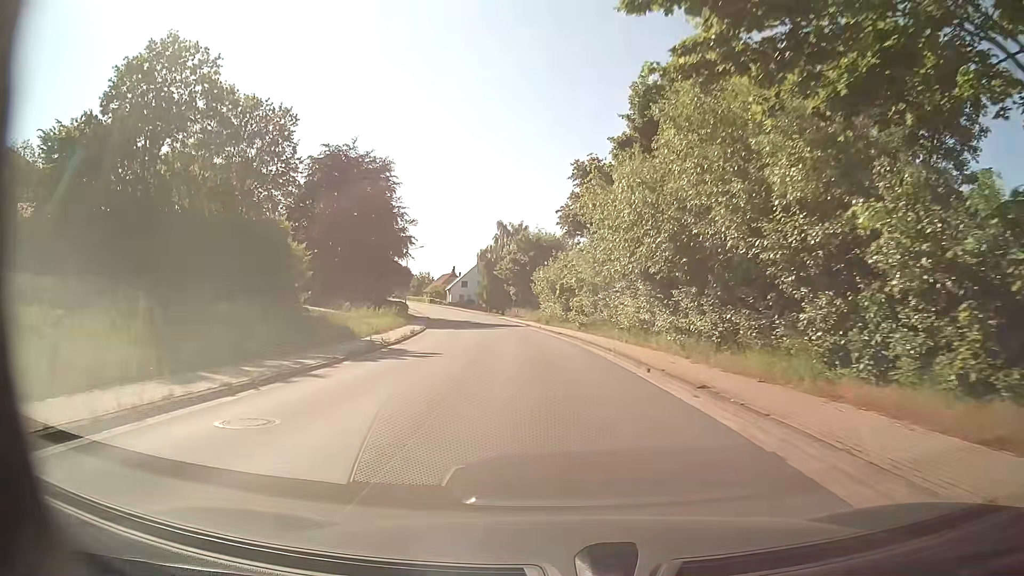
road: tertiary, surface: asphalt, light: Day
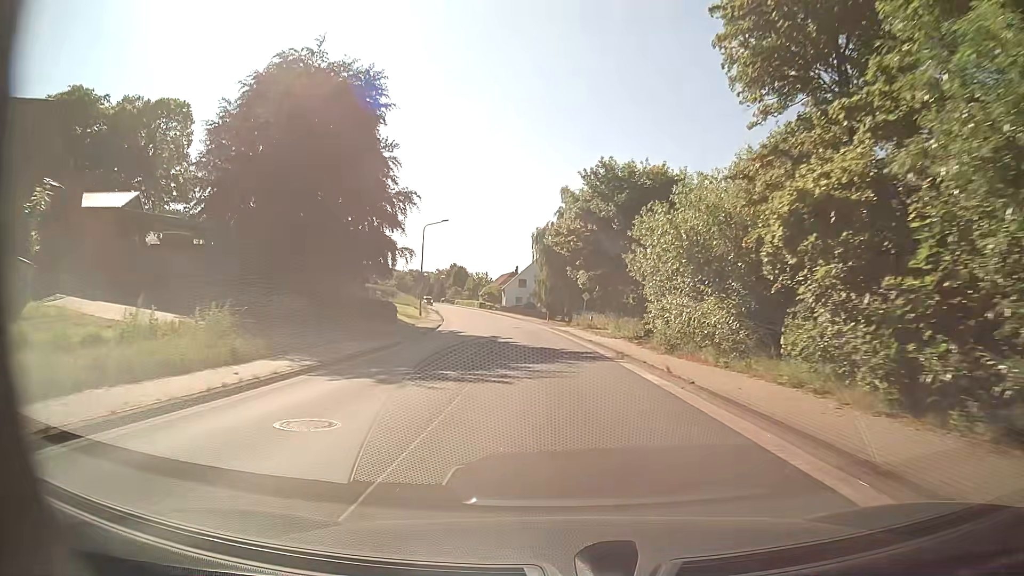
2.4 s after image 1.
(-2.0, +31.9) m; -6°
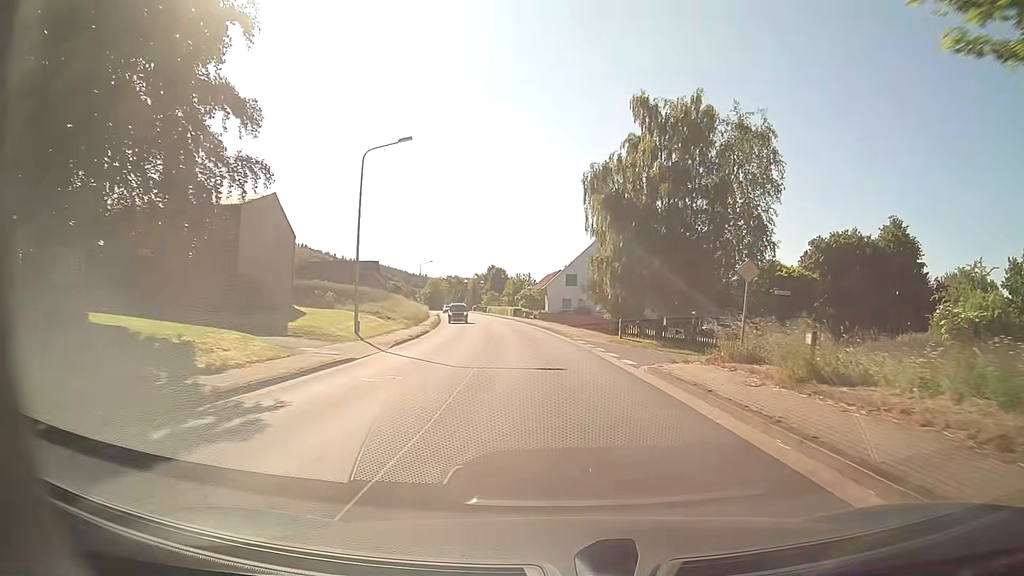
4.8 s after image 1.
(-1.3, +31.9) m; -5°
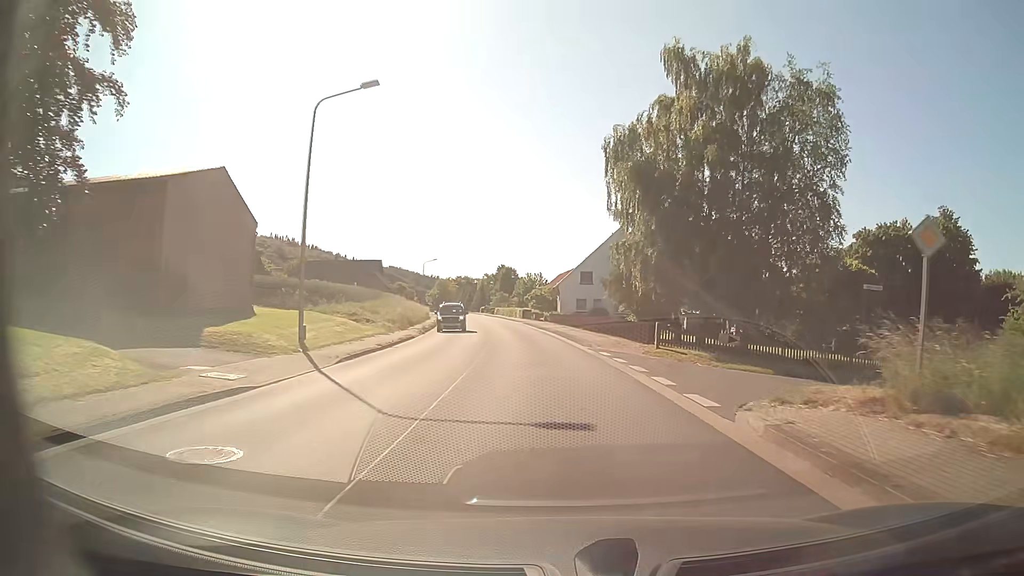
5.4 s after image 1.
(0.0, +8.0) m; 0°
(0, +10) (-1, +20) (-1, +30) (-2, +40) (-3, +50) (-5, +60) (-7, +70) (-8, +79) (-10, +89) (-12, +99) m
